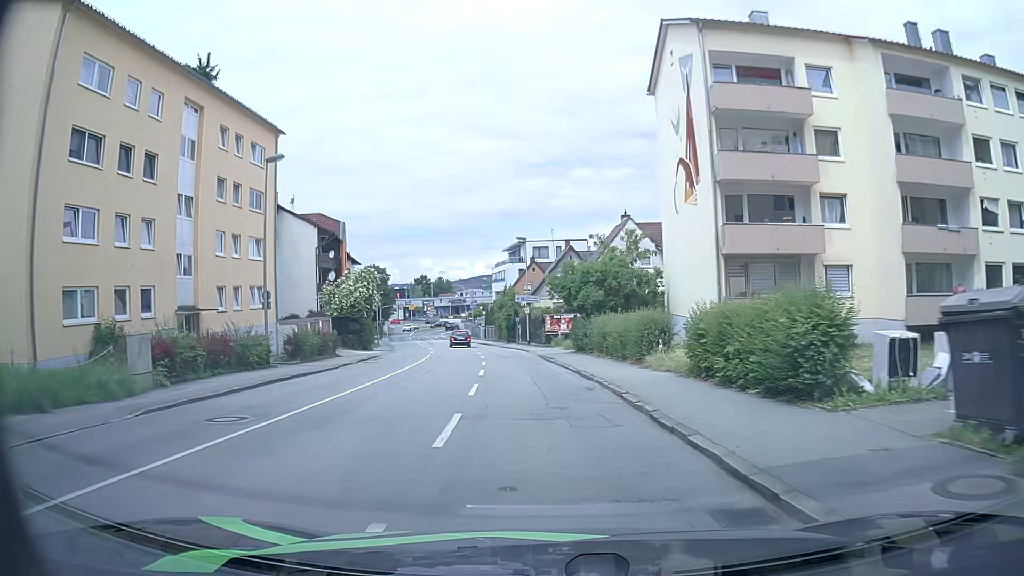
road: tertiary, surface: asphalt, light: Day
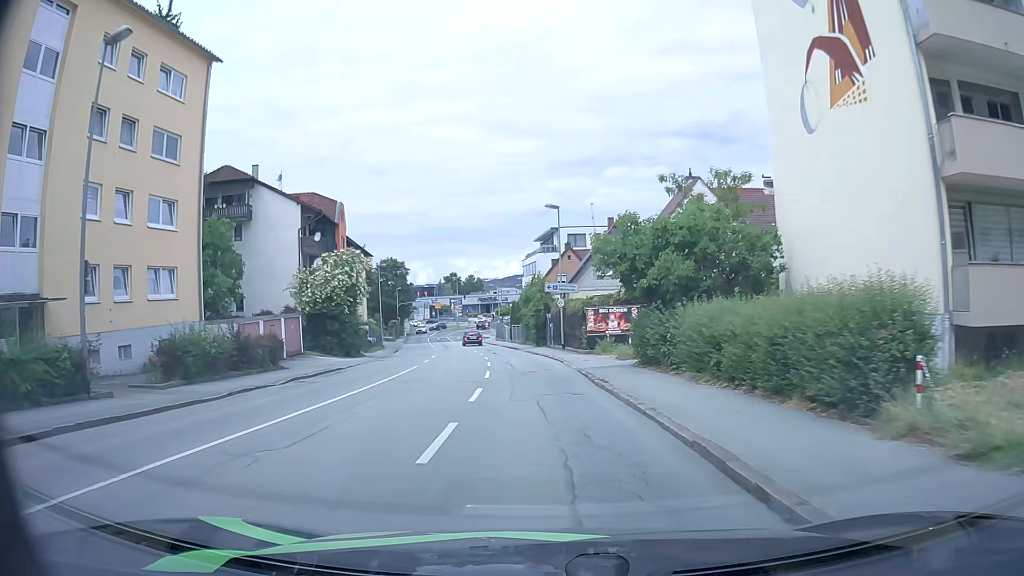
(-0.3, +13.2) m; -3°
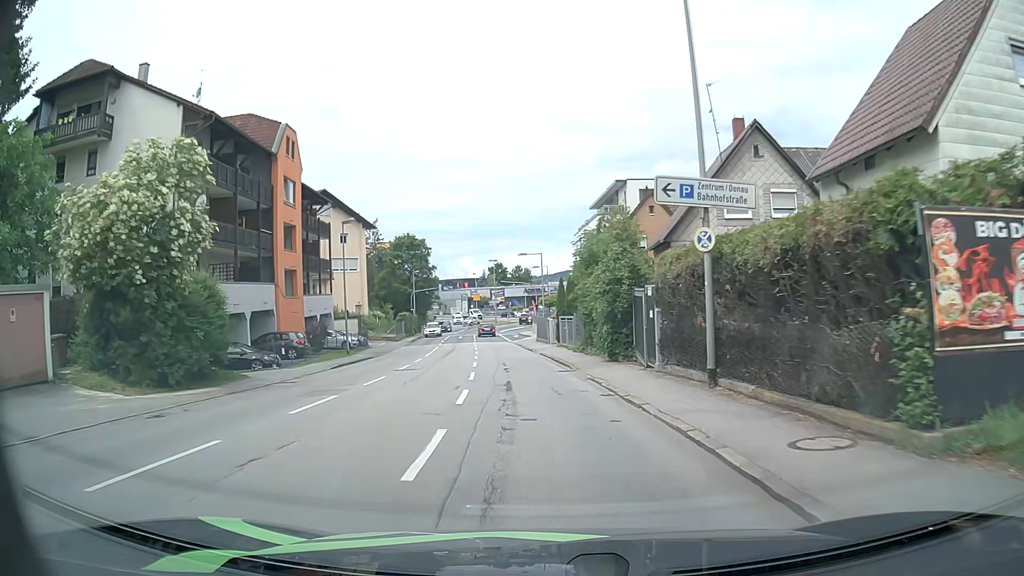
(-0.9, +25.6) m; -4°
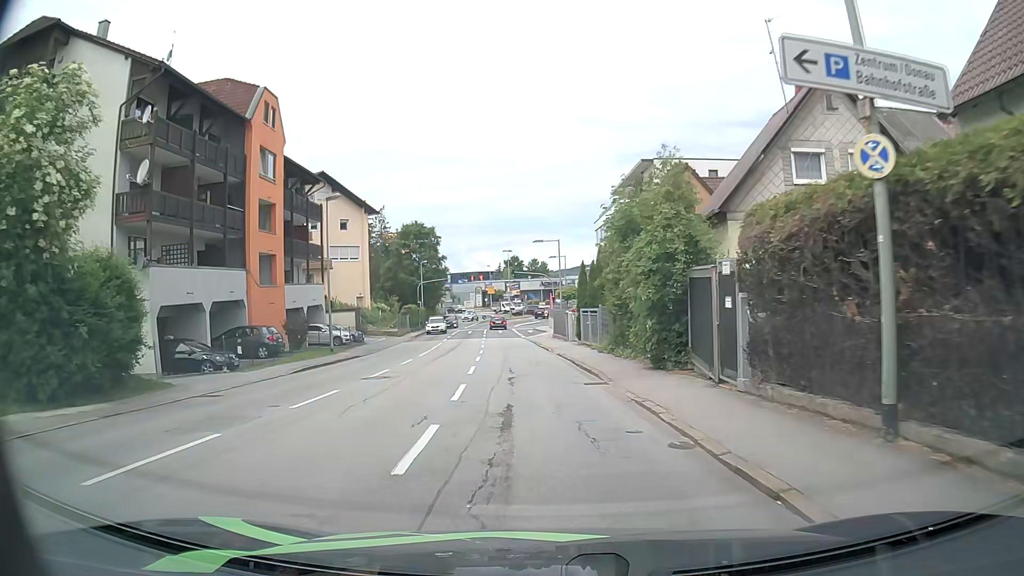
(-0.1, +6.0) m; -1°
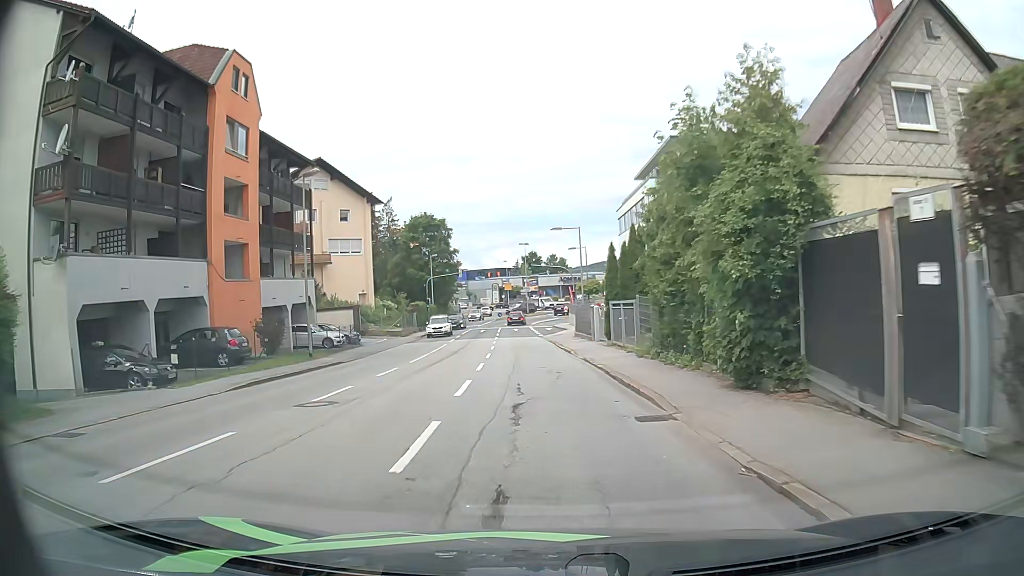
(-0.1, +5.8) m; -2°
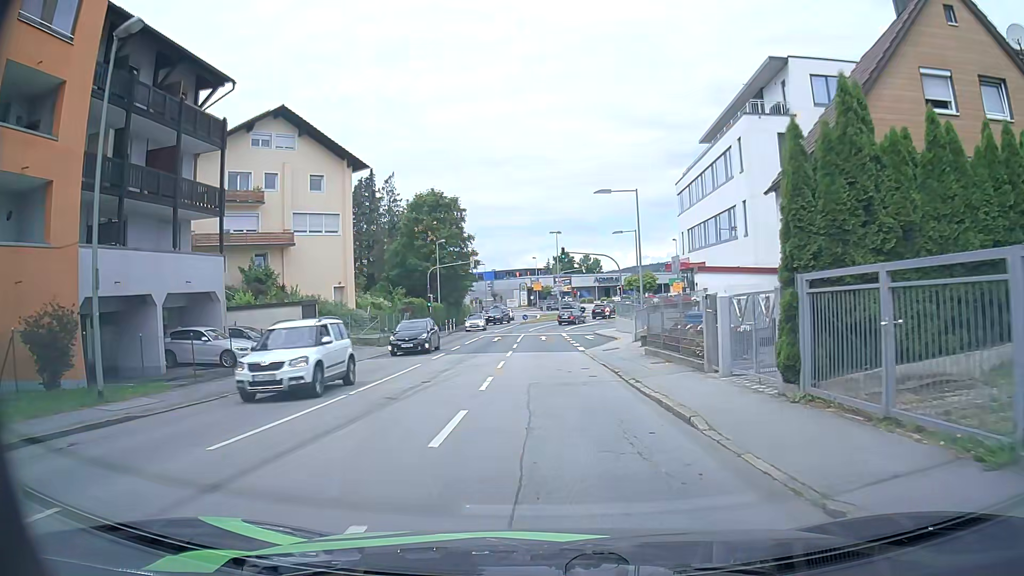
(-0.6, +16.5) m; -3°
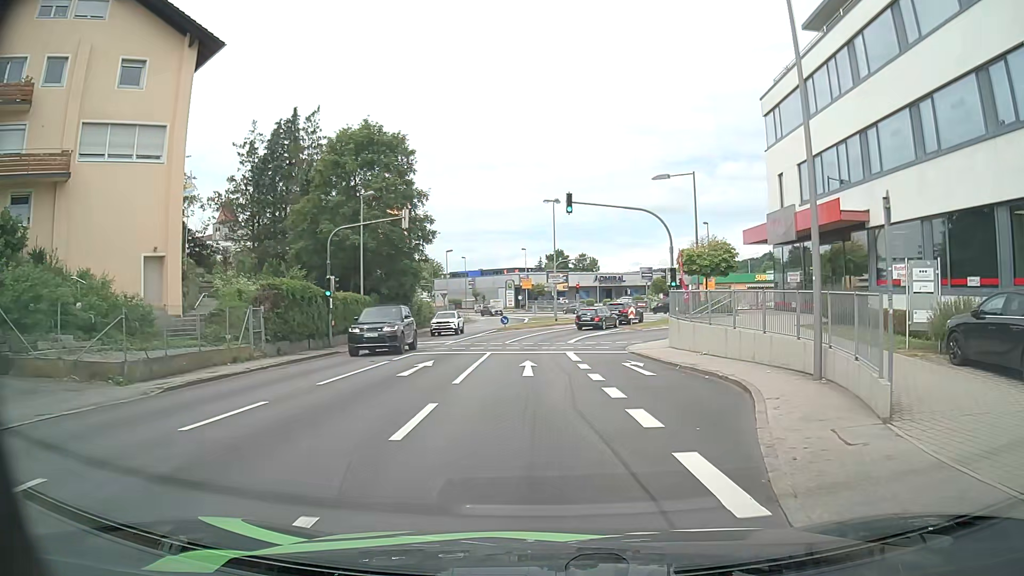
(+0.1, +23.8) m; +1°
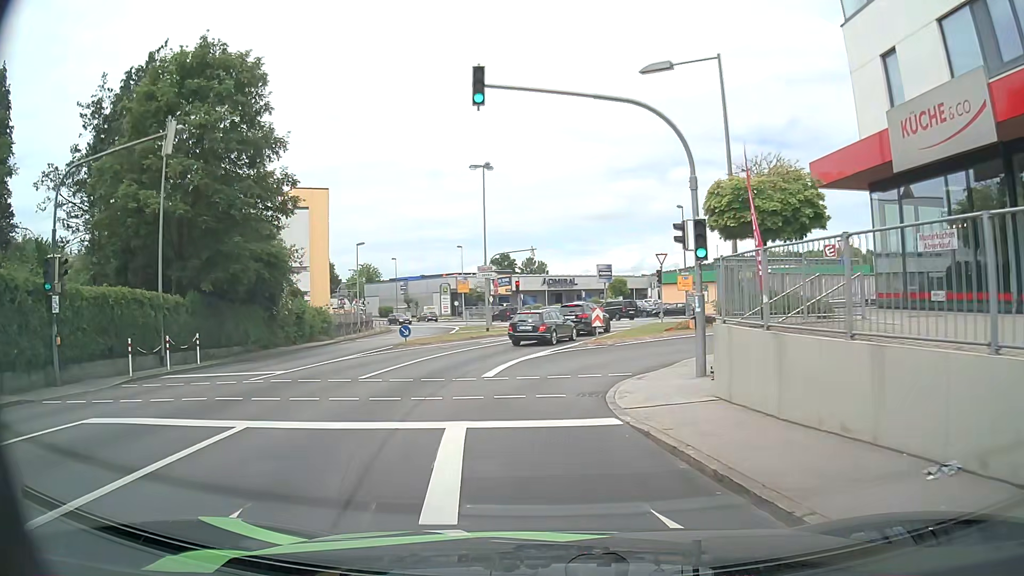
(+1.2, +15.5) m; +5°
